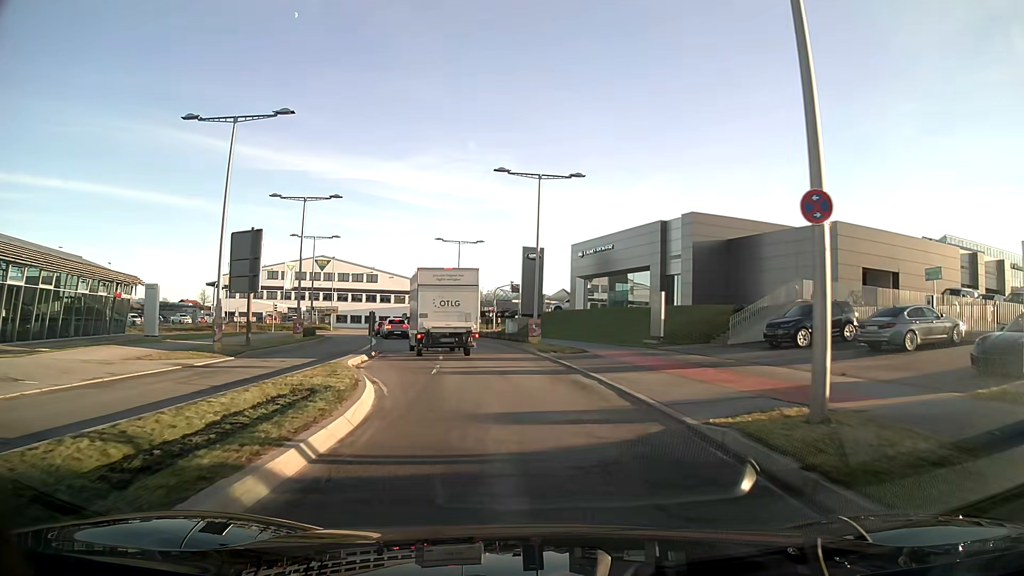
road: secondary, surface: asphalt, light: Day
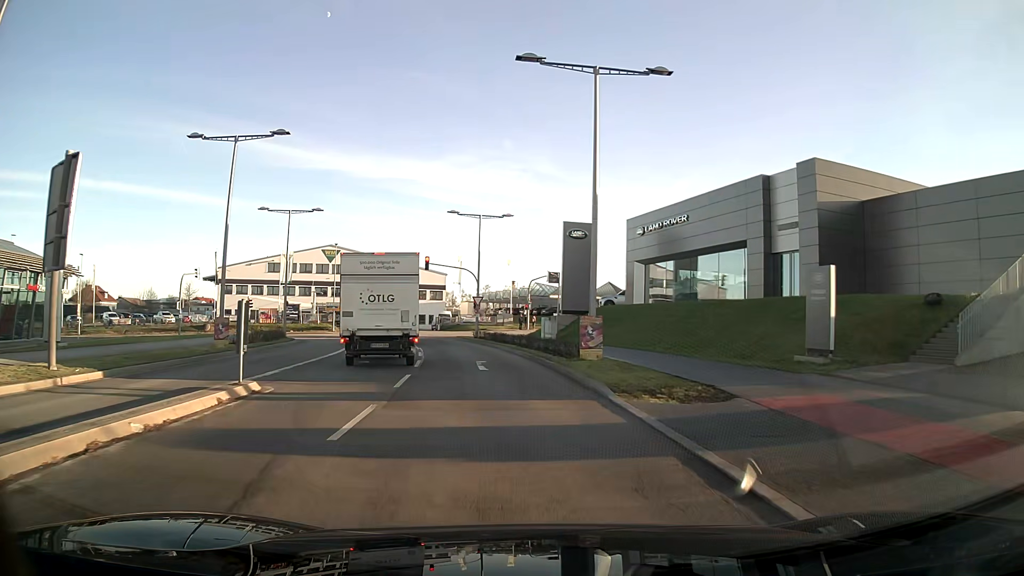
(-0.4, +15.7) m; -4°
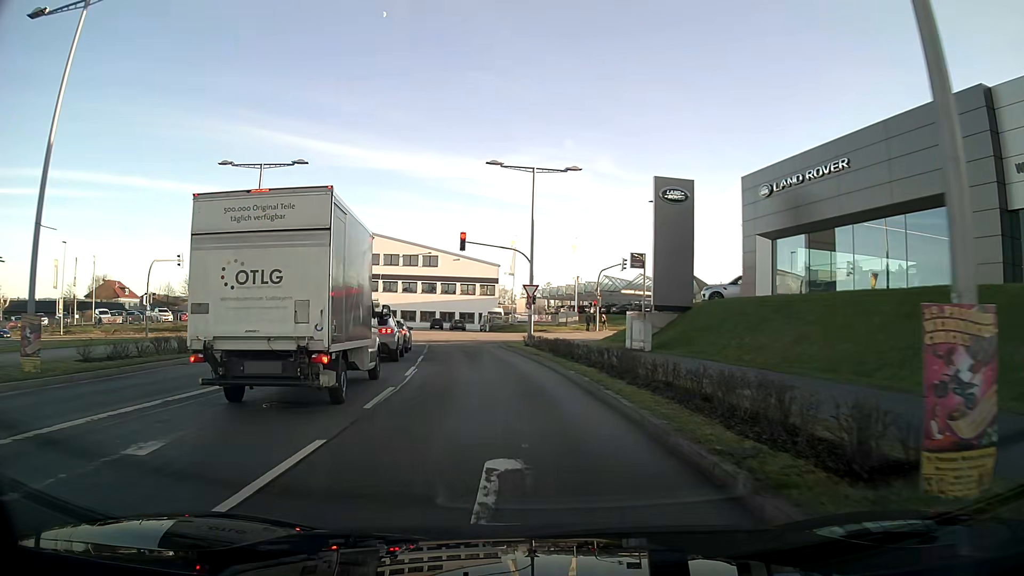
(-0.7, +15.4) m; -5°
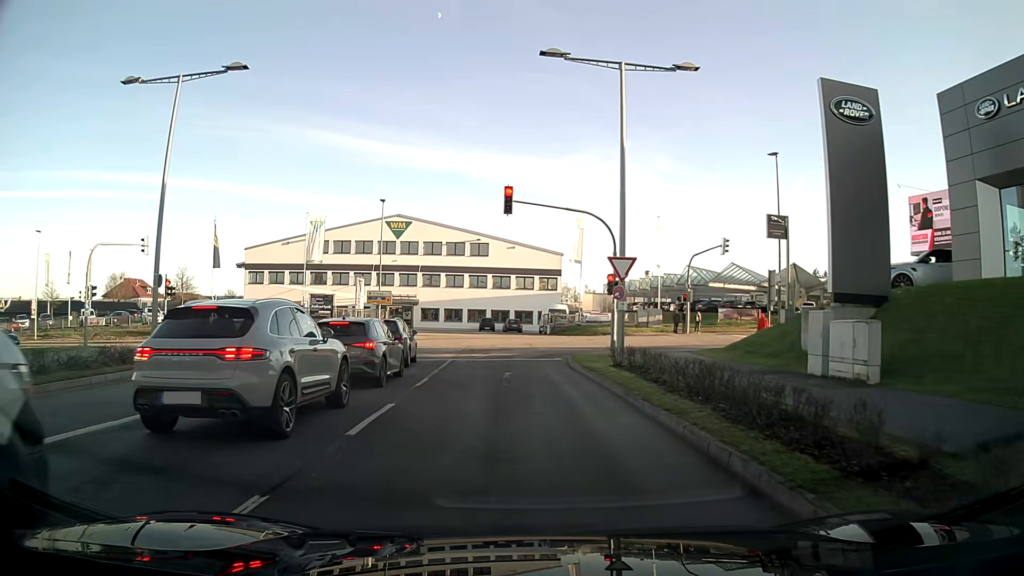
(-0.7, +14.3) m; -5°
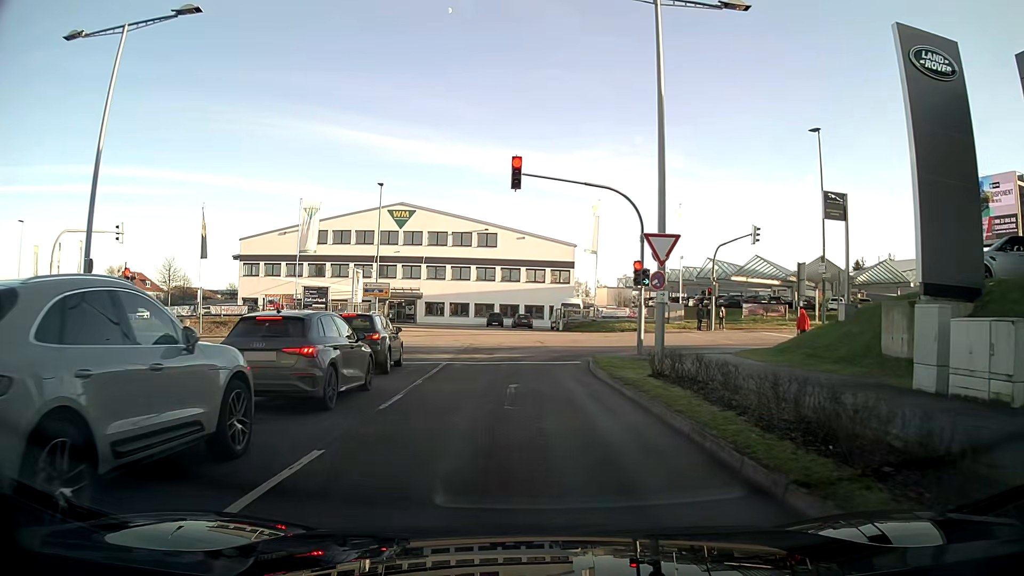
(0.0, +4.2) m; 0°
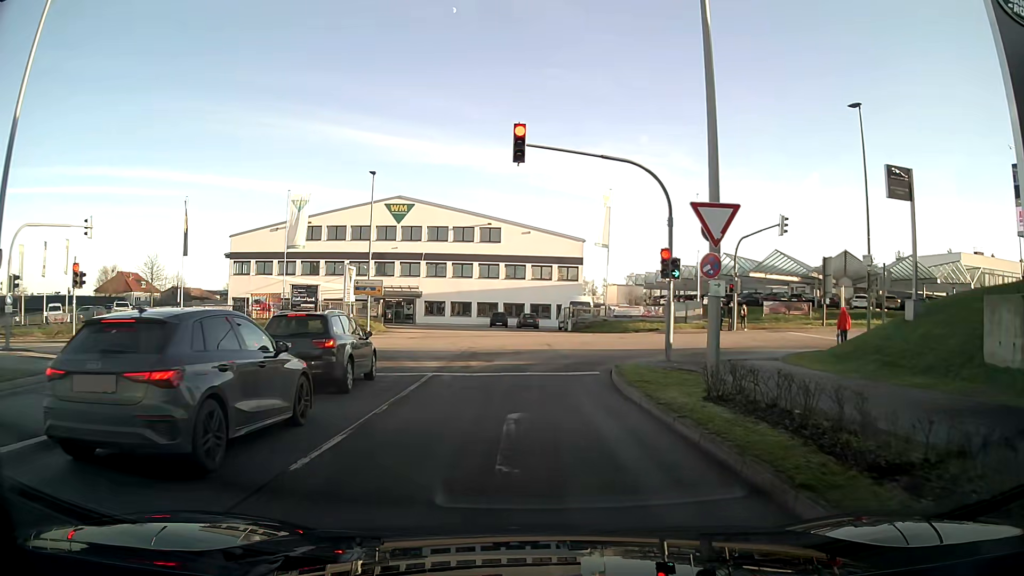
(0.0, +3.9) m; 0°
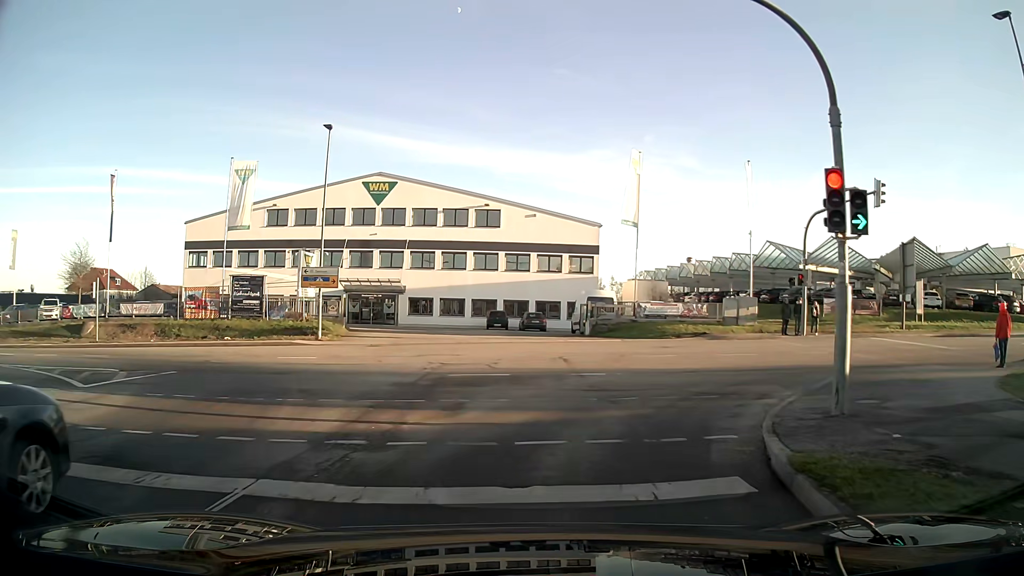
(0.0, +10.9) m; +1°
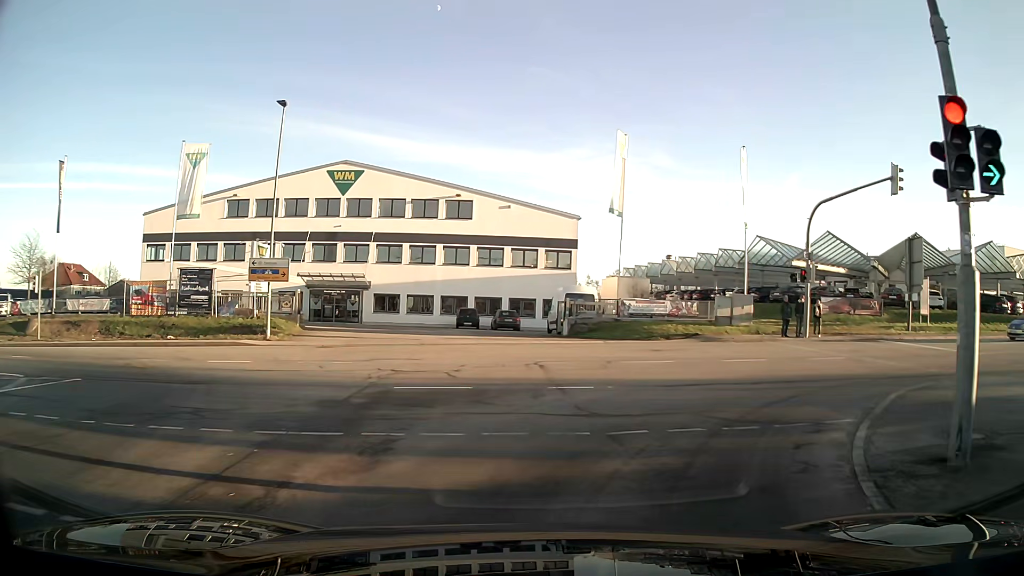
(0.0, +3.4) m; 0°
